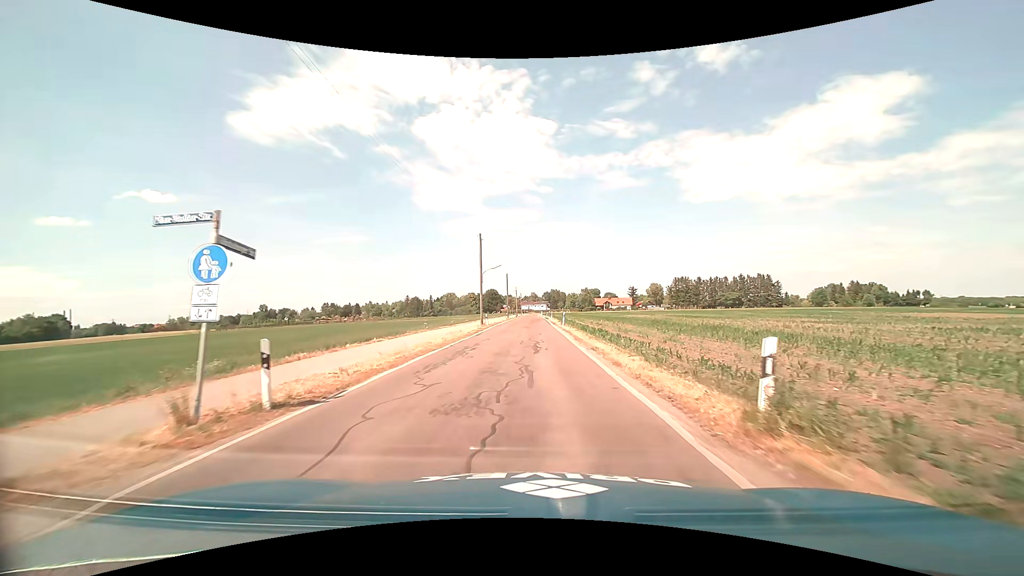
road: tertiary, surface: asphalt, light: Day
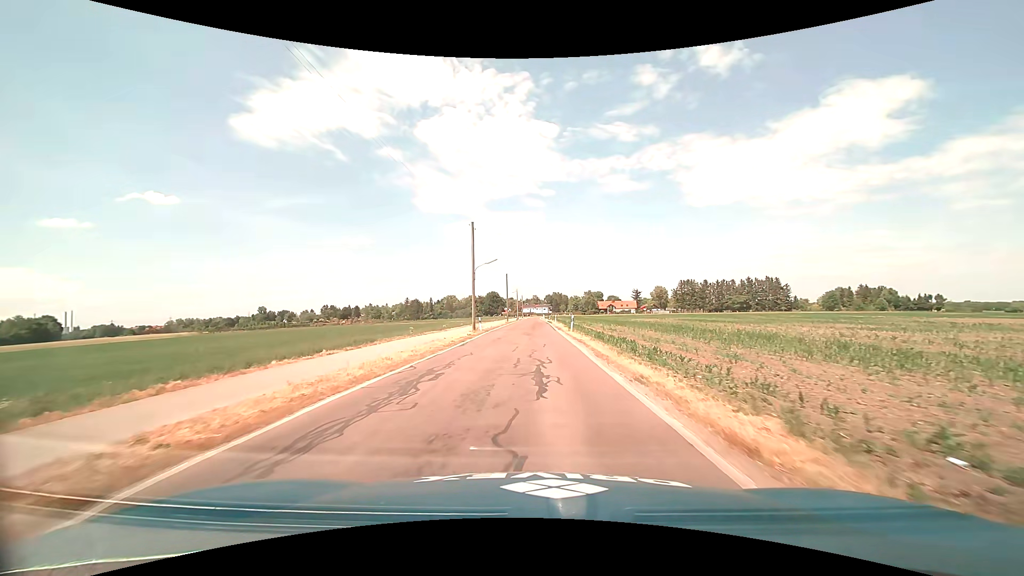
(0.0, +7.3) m; -1°
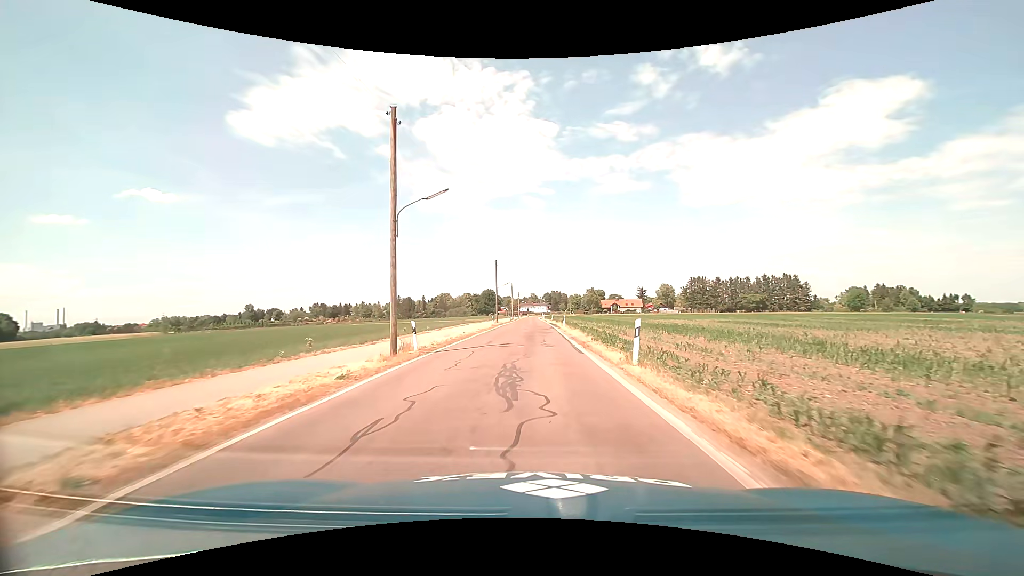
(+0.1, +21.9) m; 0°
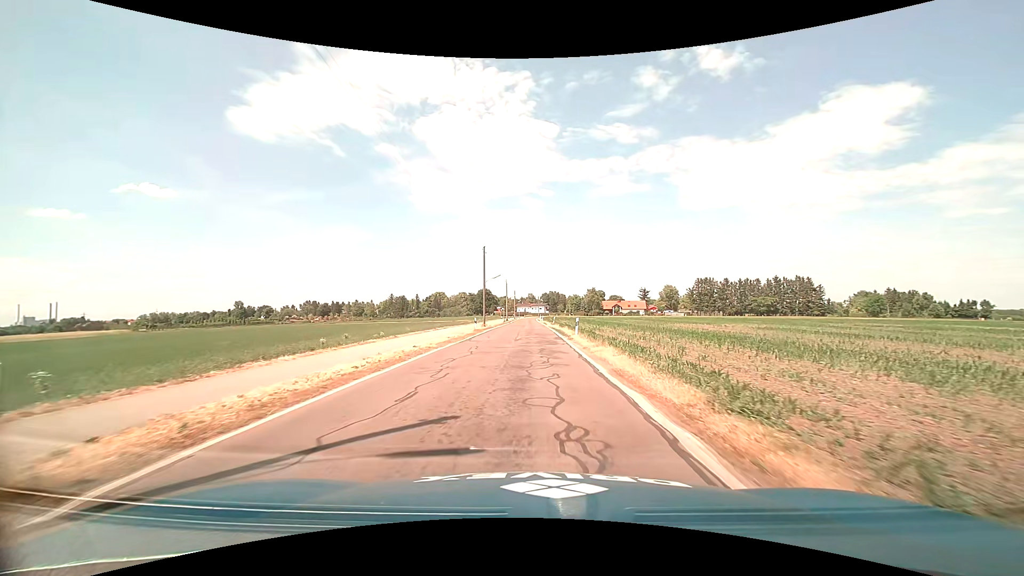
(+0.1, +14.5) m; +1°
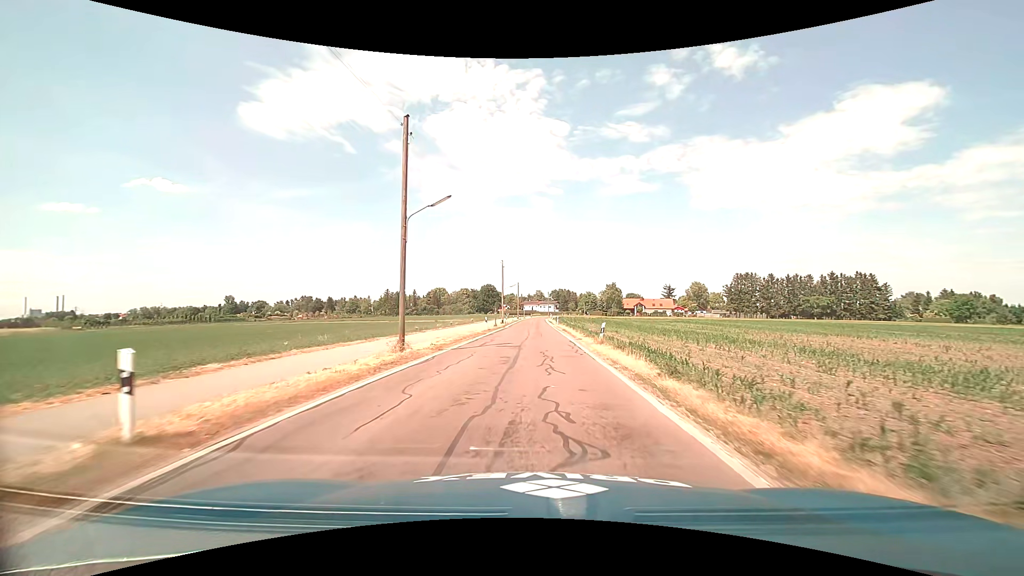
(-0.3, +36.2) m; -1°
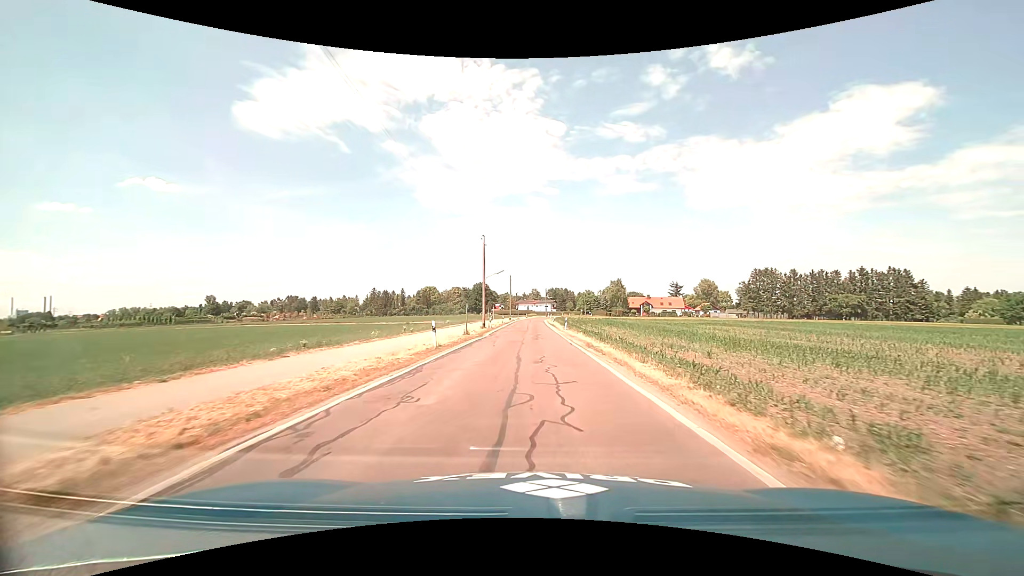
(-0.1, +21.7) m; 0°
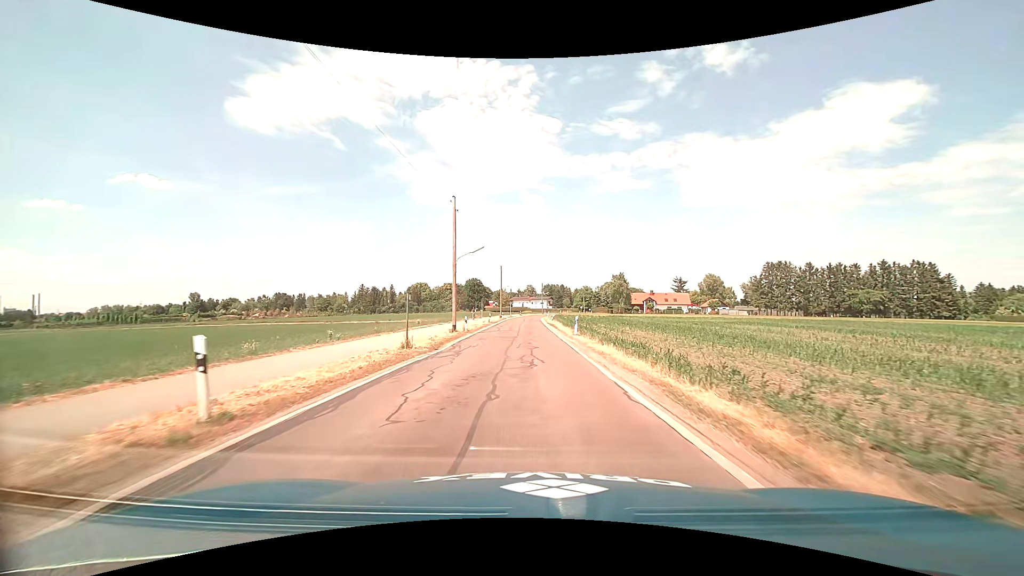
(+0.1, +14.5) m; +1°
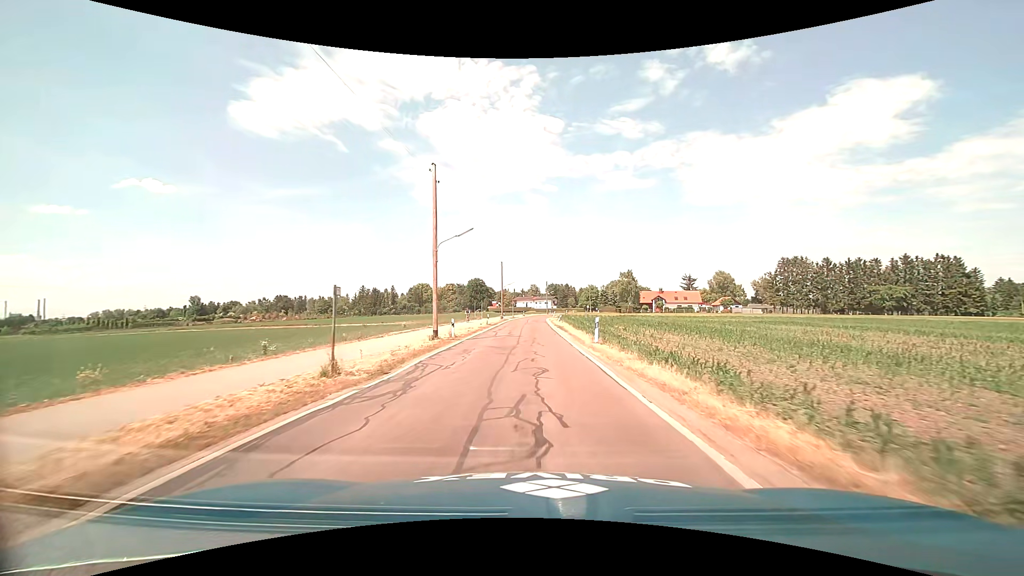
(0.0, +7.3) m; 0°
(0, +10) (0, +20) (0, +30) (0, +40) (0, +50) (0, +60) (0, +70) (0, +80) (+1, +90) (+2, +100) m
